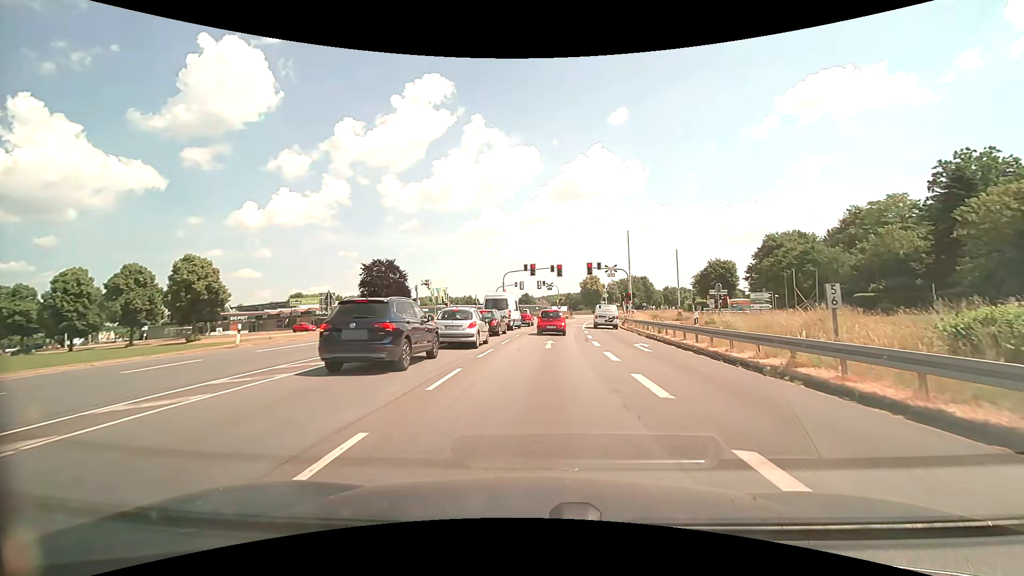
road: primary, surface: asphalt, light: Day
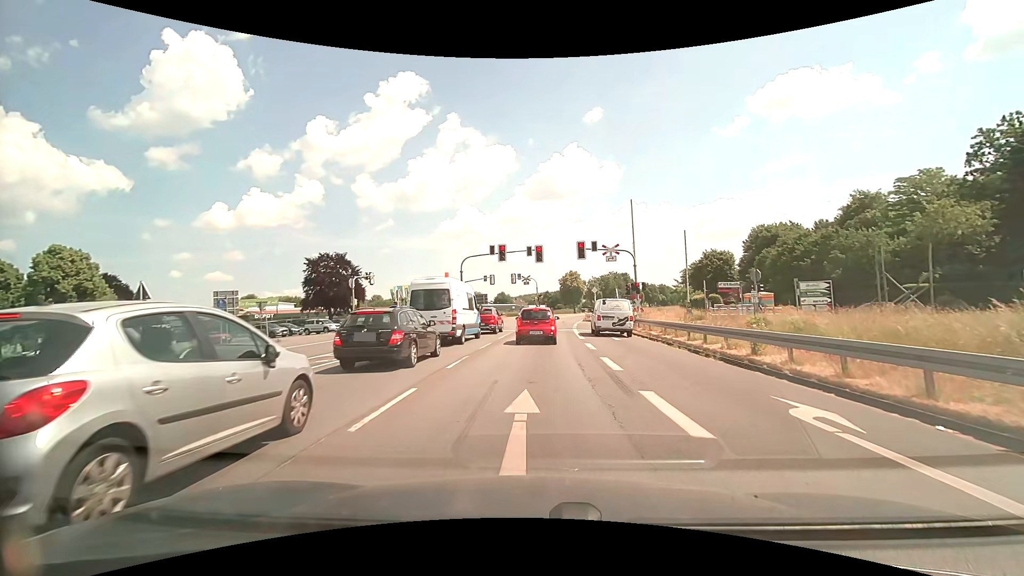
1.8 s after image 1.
(+0.4, +14.6) m; +3°
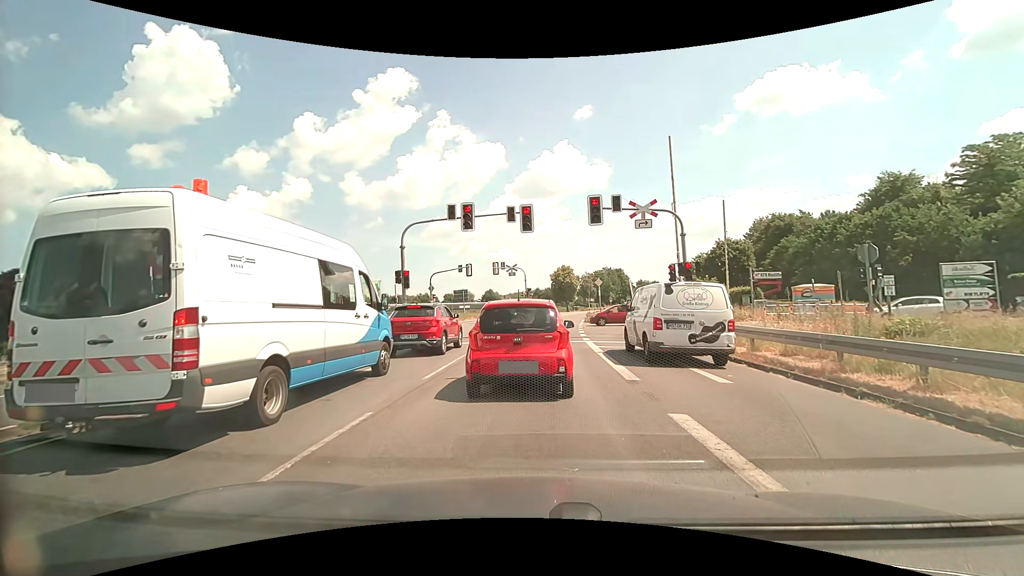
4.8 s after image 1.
(+0.1, +13.5) m; +1°
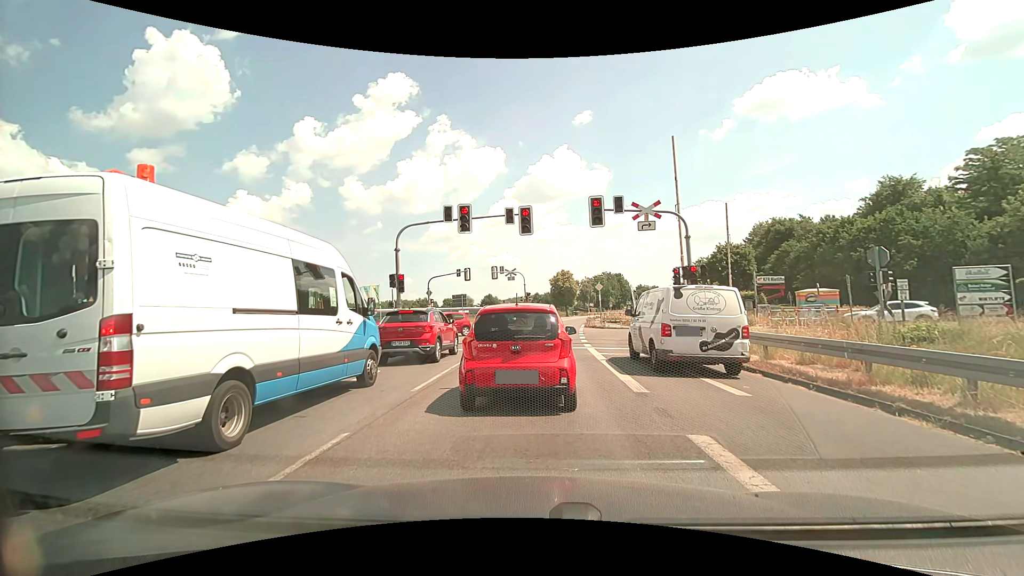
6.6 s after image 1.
(0.0, +0.8) m; 0°
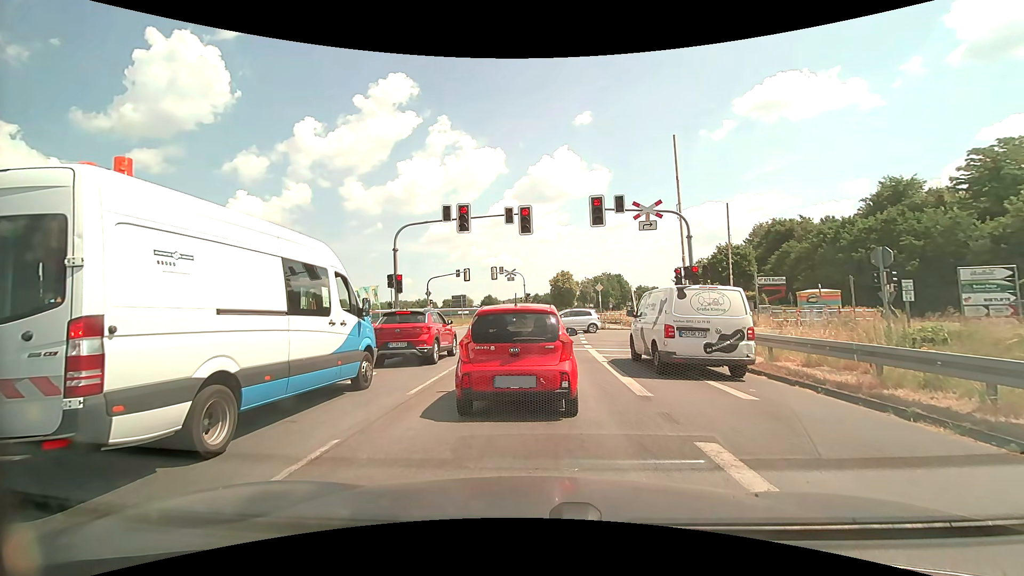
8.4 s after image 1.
(0.0, +0.3) m; 0°
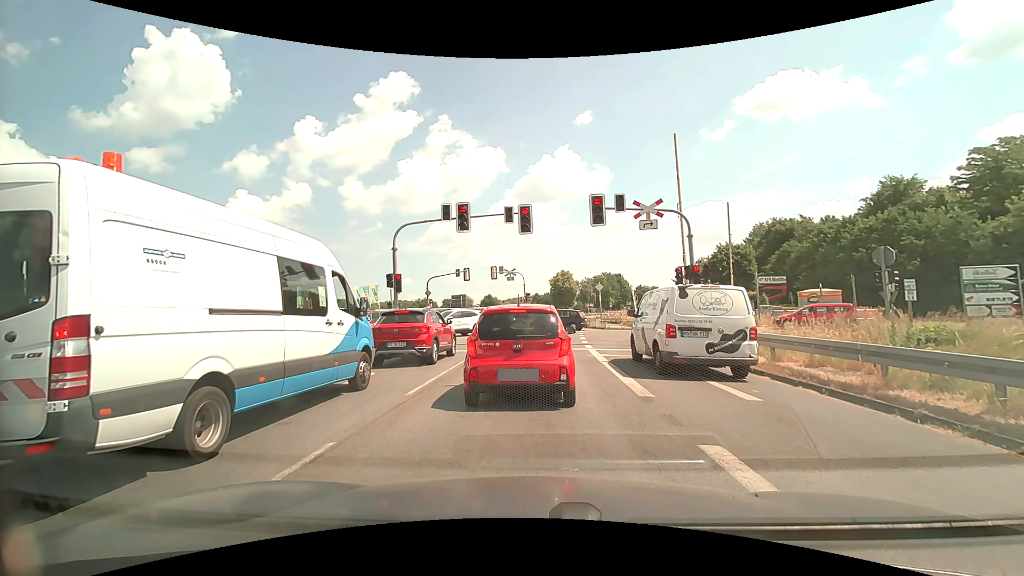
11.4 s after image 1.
(0.0, +0.2) m; 0°
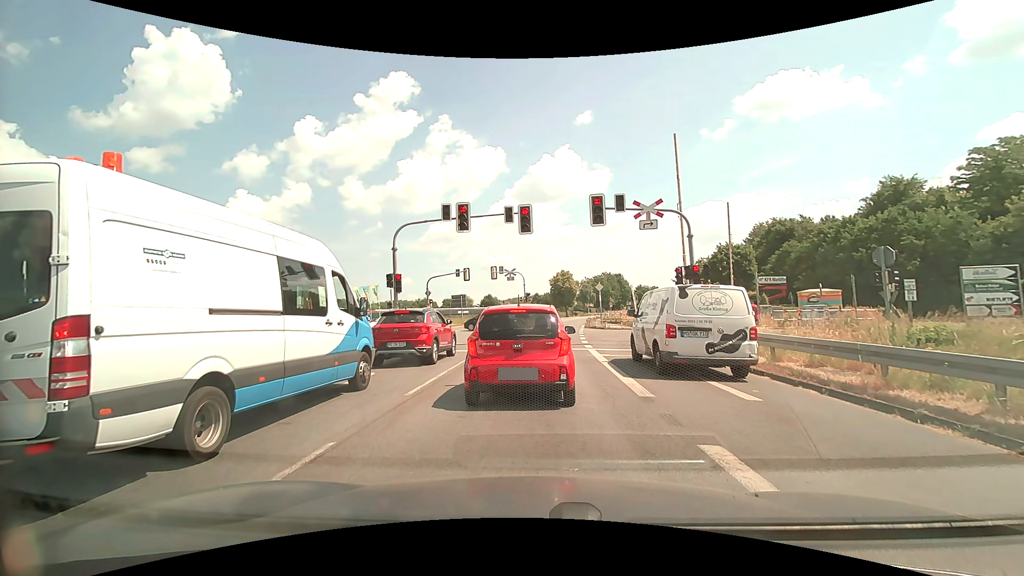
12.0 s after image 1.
(0.0, 0.0) m; 0°
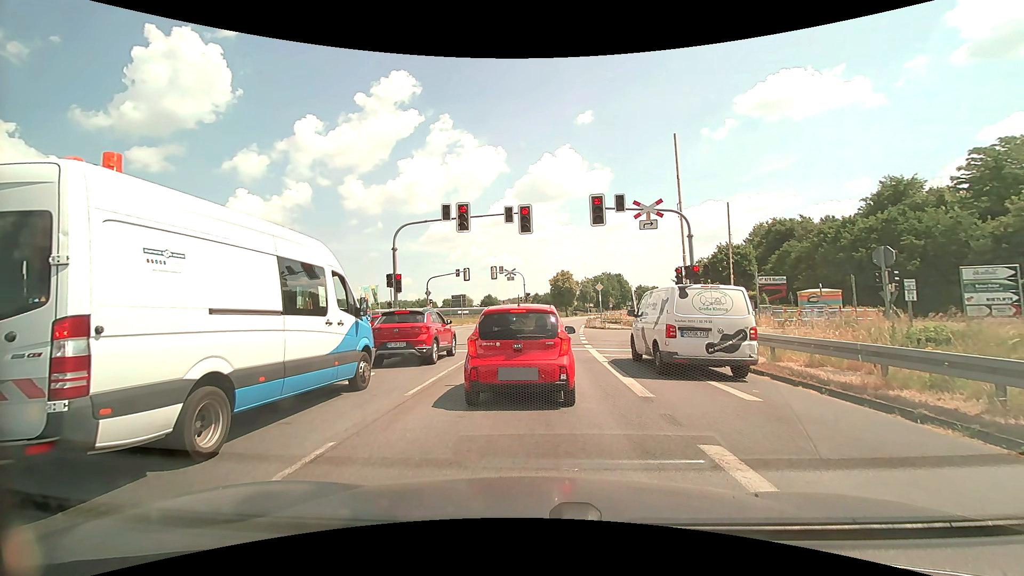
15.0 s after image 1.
(0.0, 0.0) m; 0°
